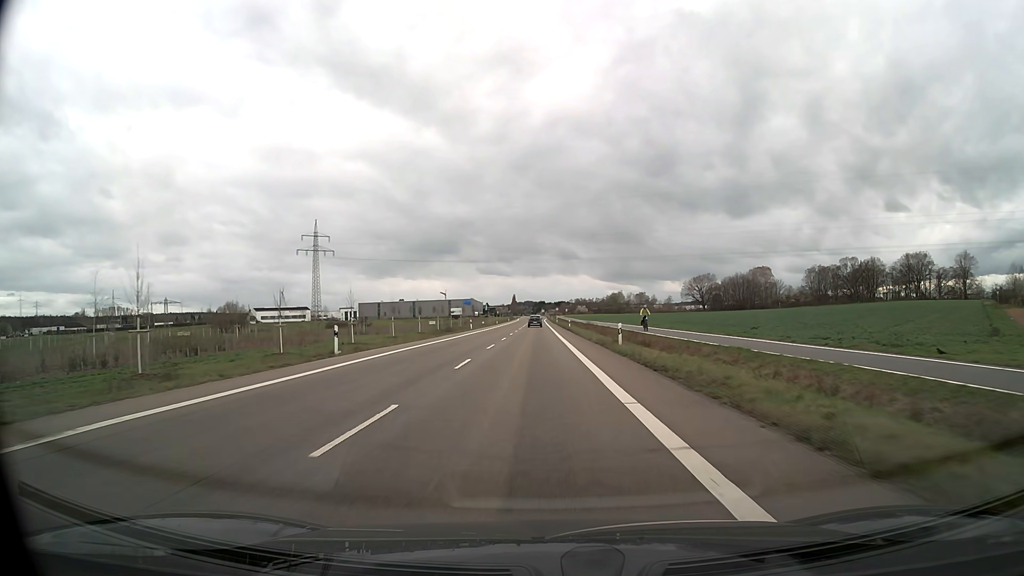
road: secondary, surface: asphalt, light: Day
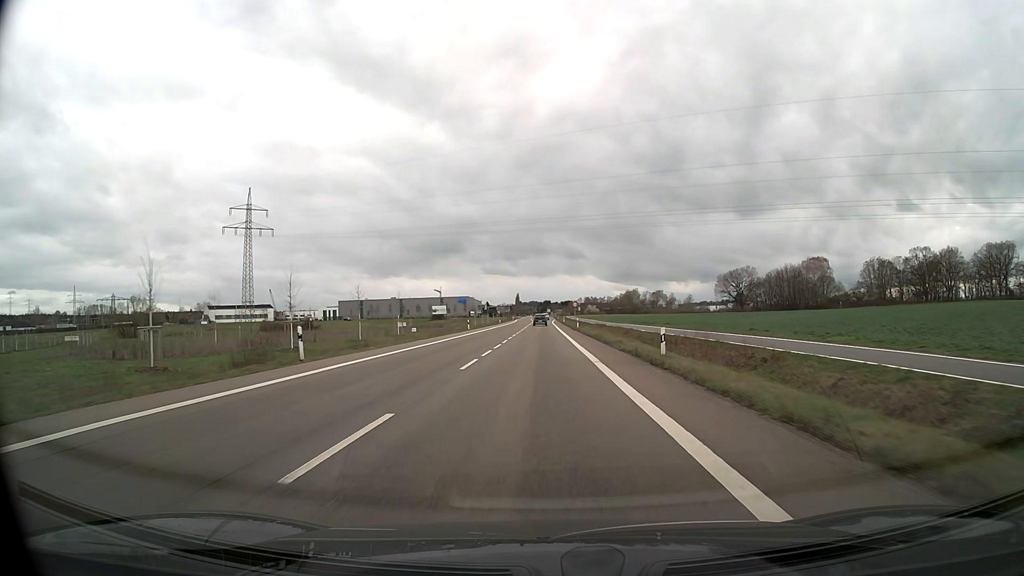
(-0.4, +58.2) m; 0°
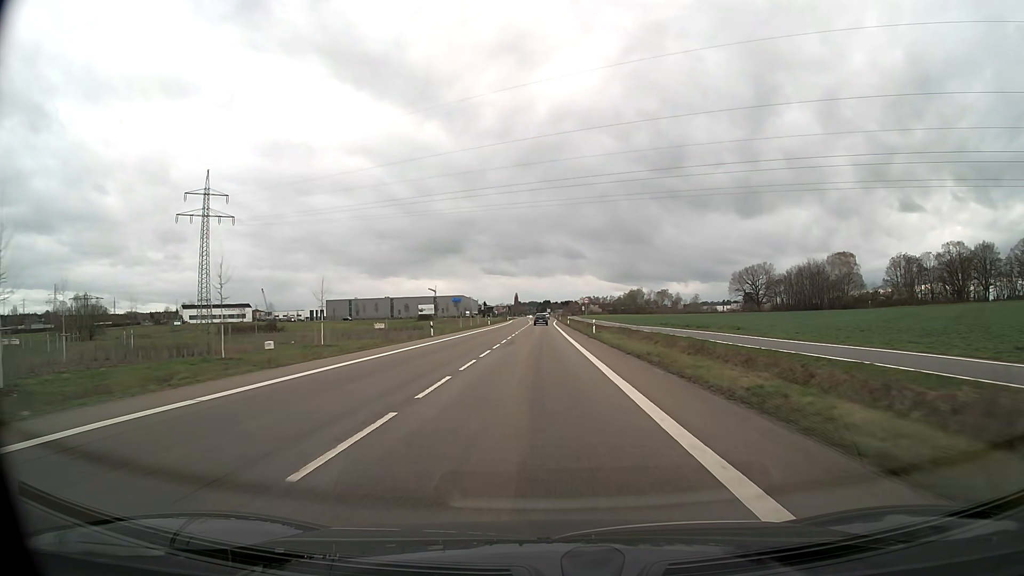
(0.0, +23.3) m; 0°
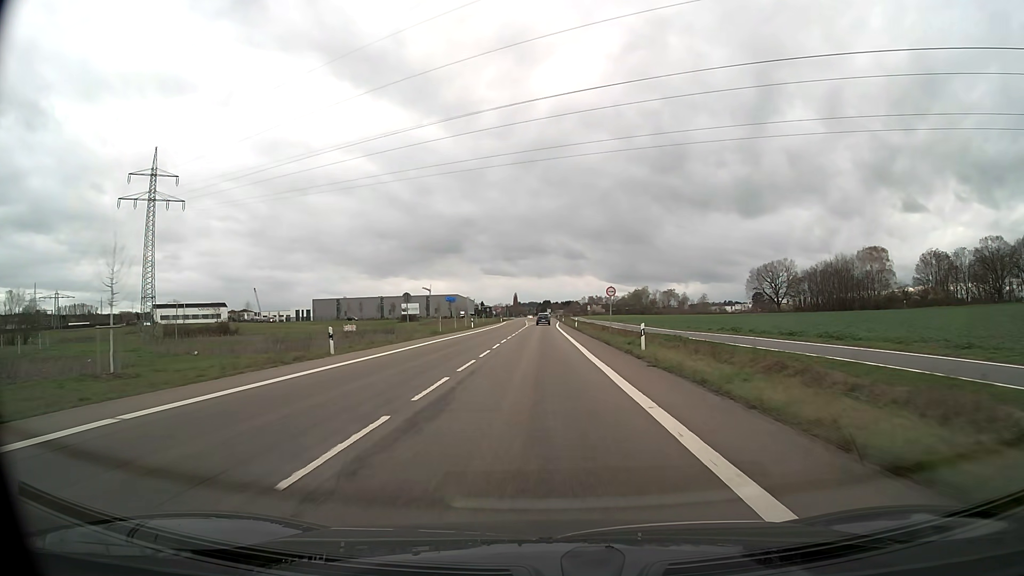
(0.0, +23.2) m; 0°
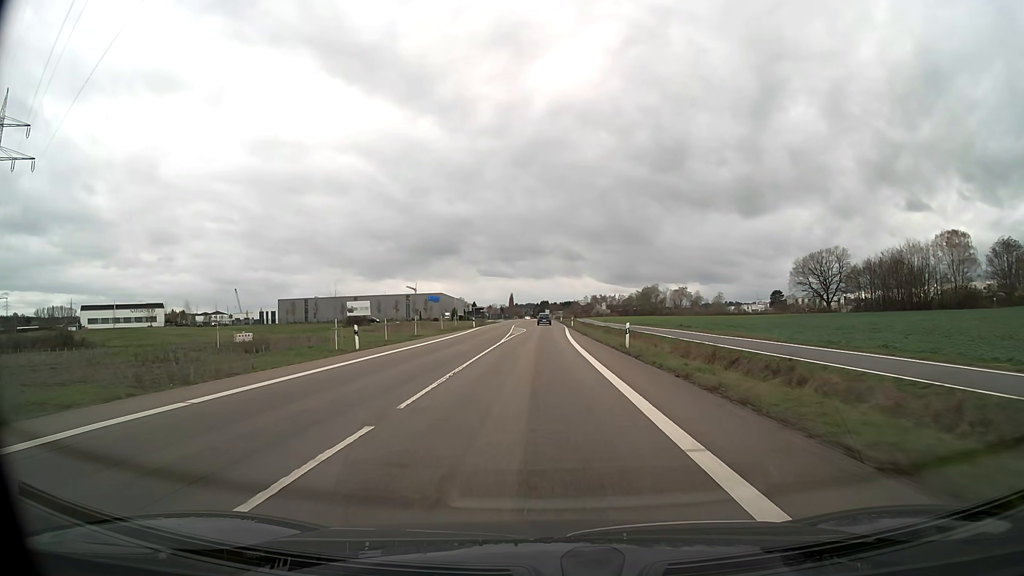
(+0.1, +46.4) m; 0°
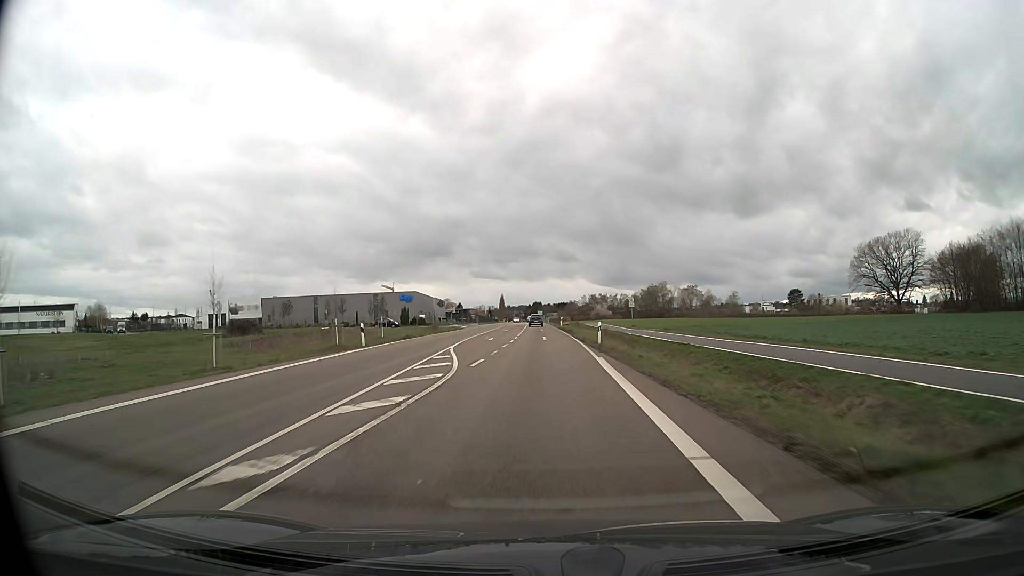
(+0.4, +46.4) m; +1°
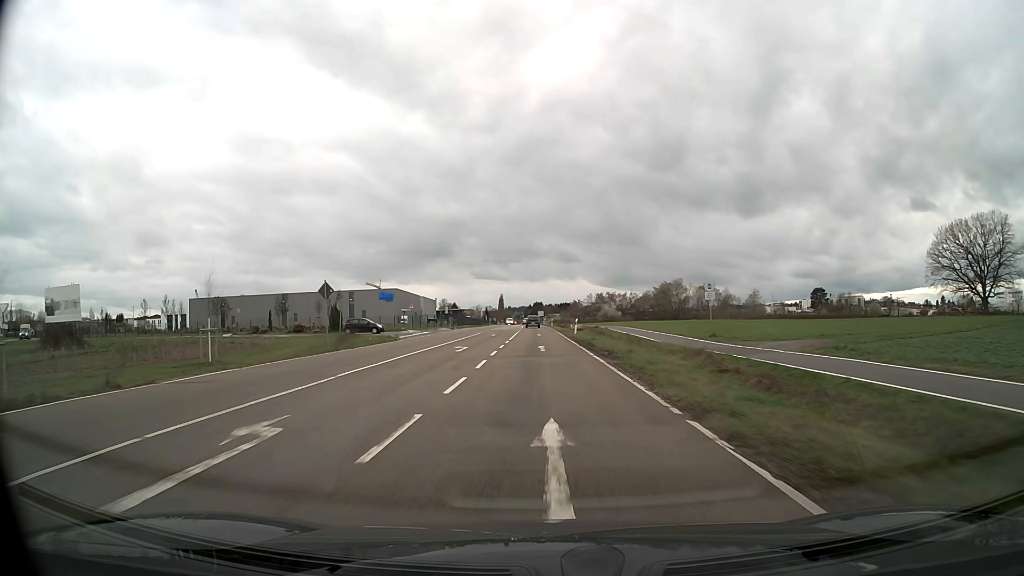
(+0.1, +34.8) m; 0°
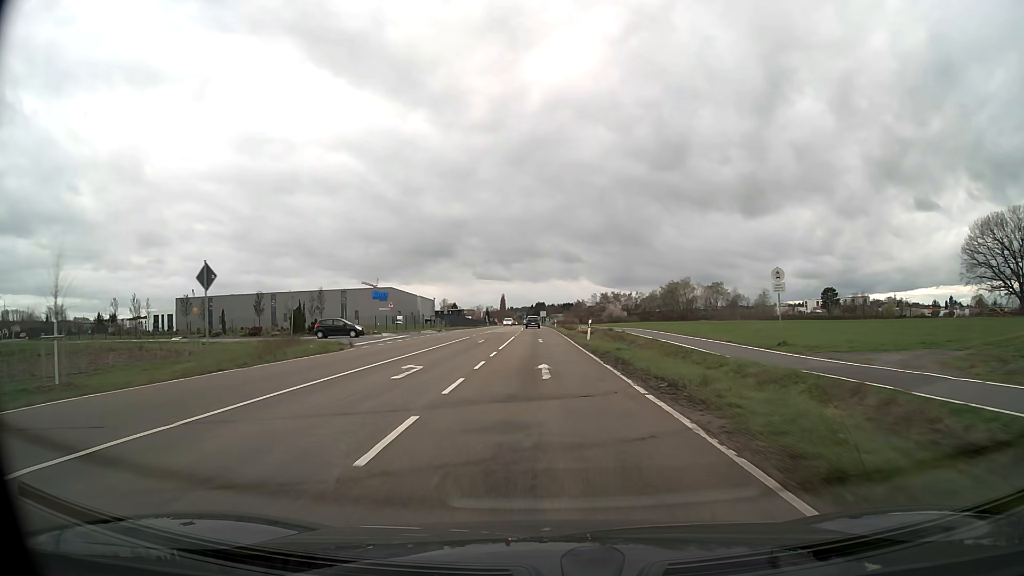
(0.0, +11.6) m; 0°
(0, +10) (0, +20) (0, +30) (0, +40) (0, +50) (-1, +60) (-1, +70) (-1, +80) (-1, +90) (-2, +100) m
